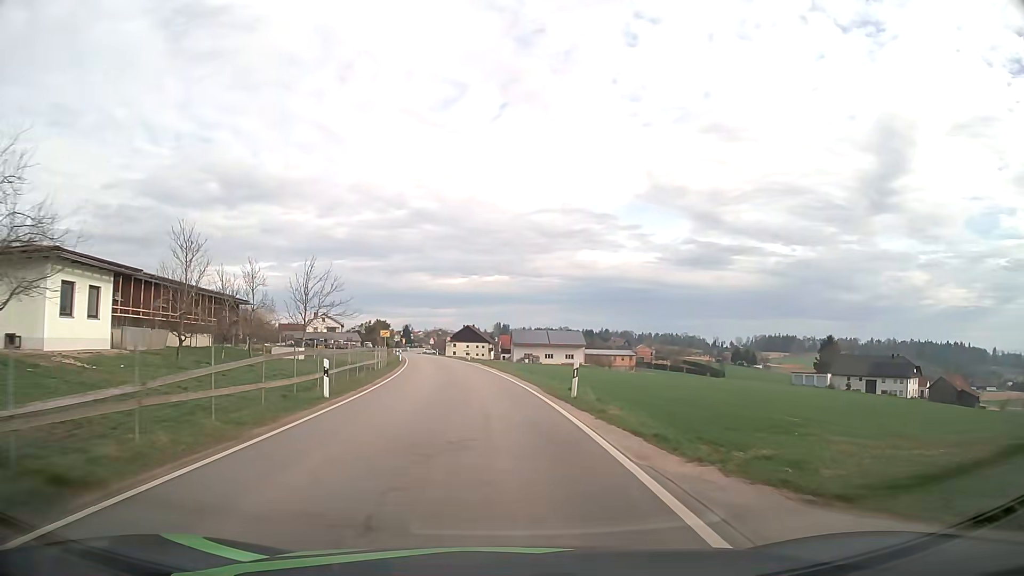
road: tertiary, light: Day
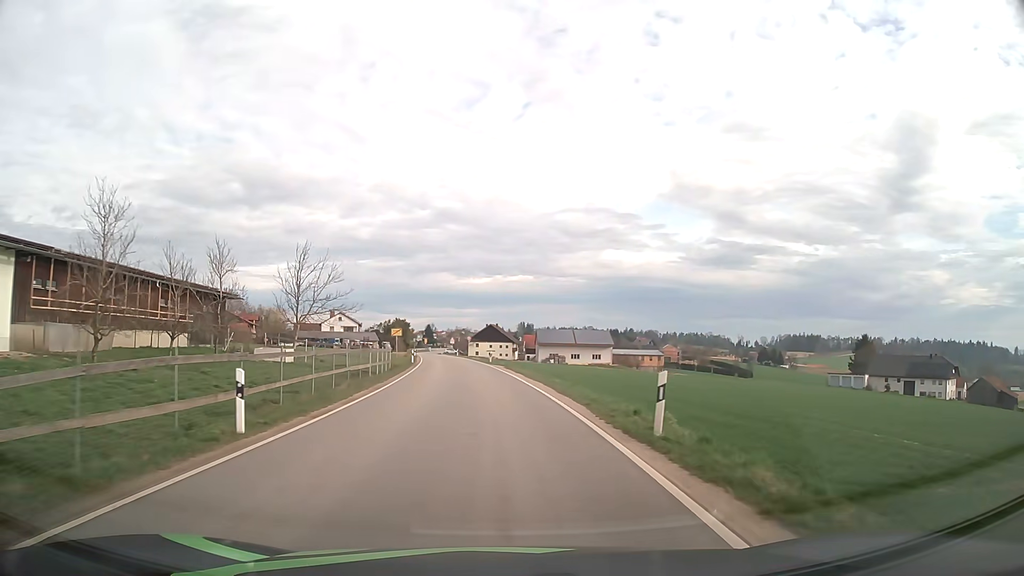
(-0.1, +7.3) m; -2°
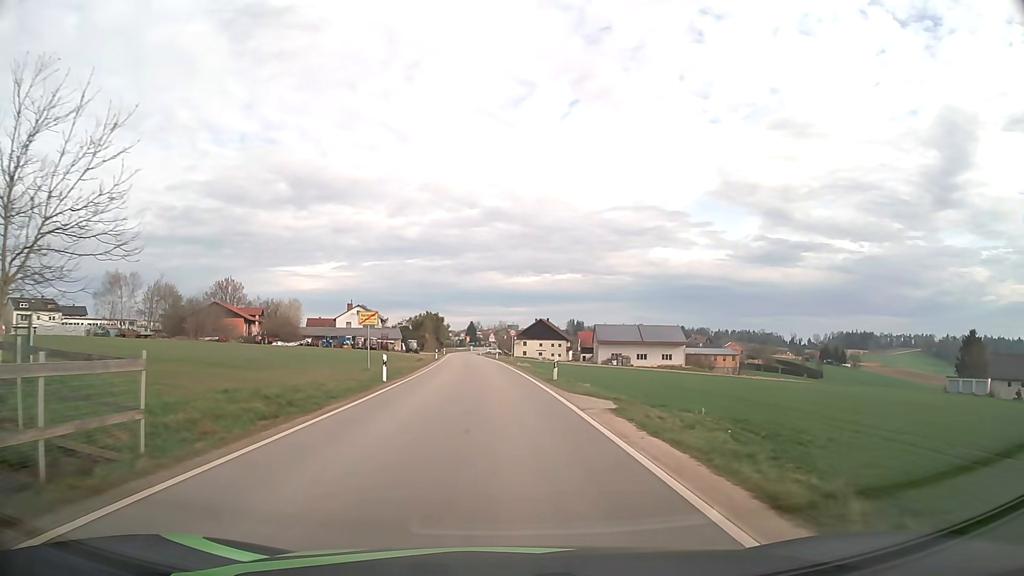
(-1.2, +30.3) m; -4°
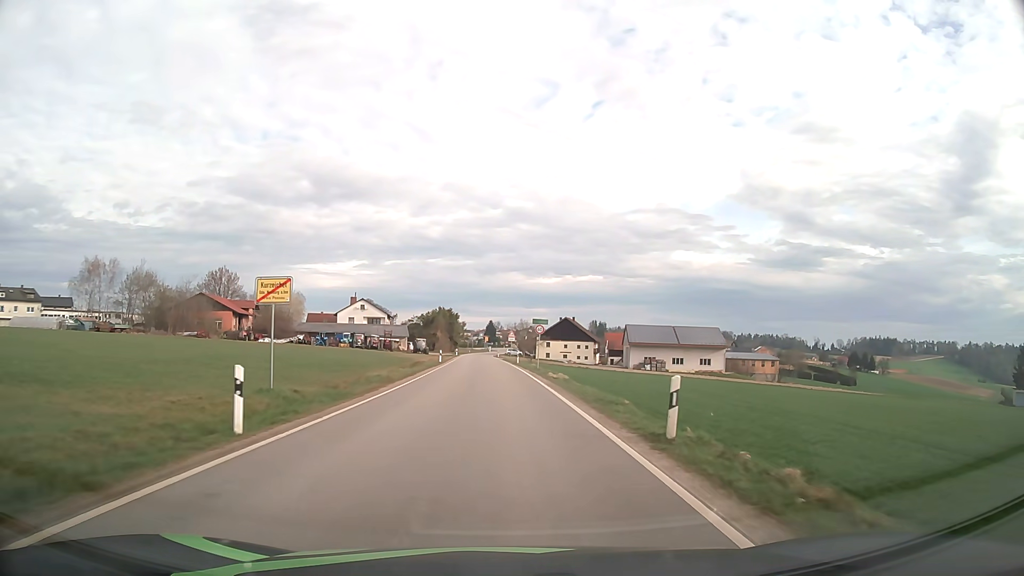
(-0.2, +15.8) m; -2°
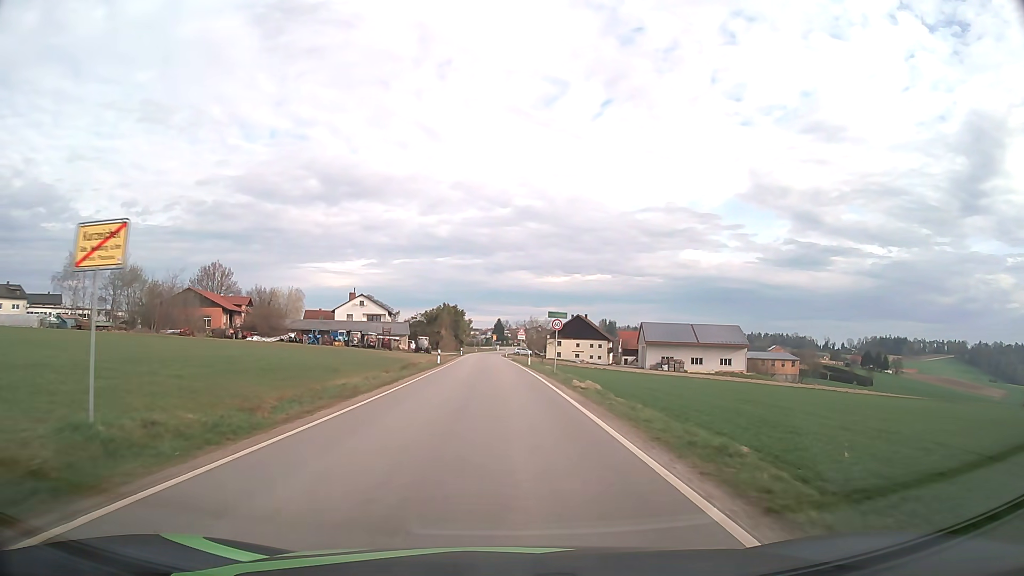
(0.0, +8.2) m; 0°
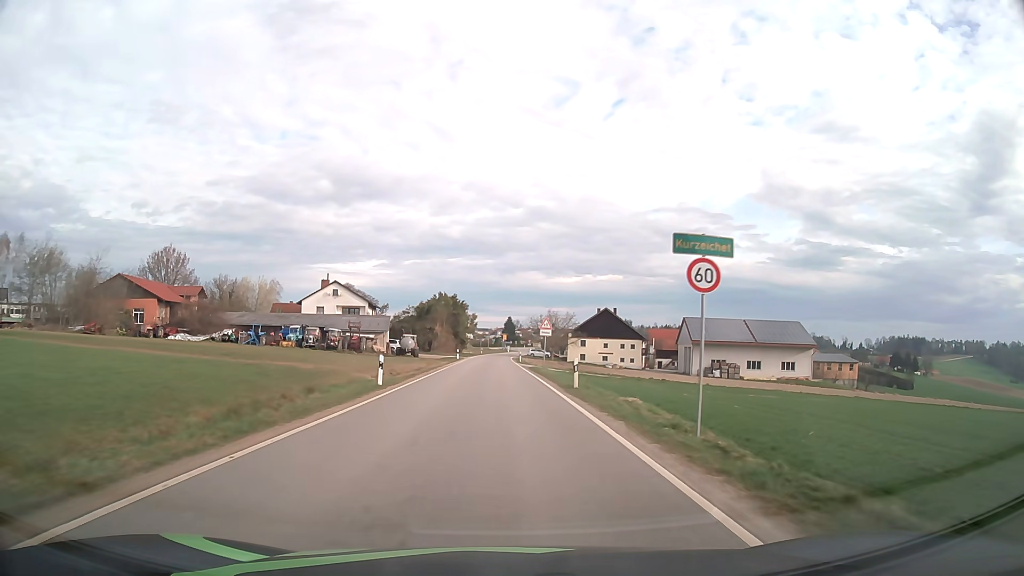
(-0.2, +26.2) m; -1°
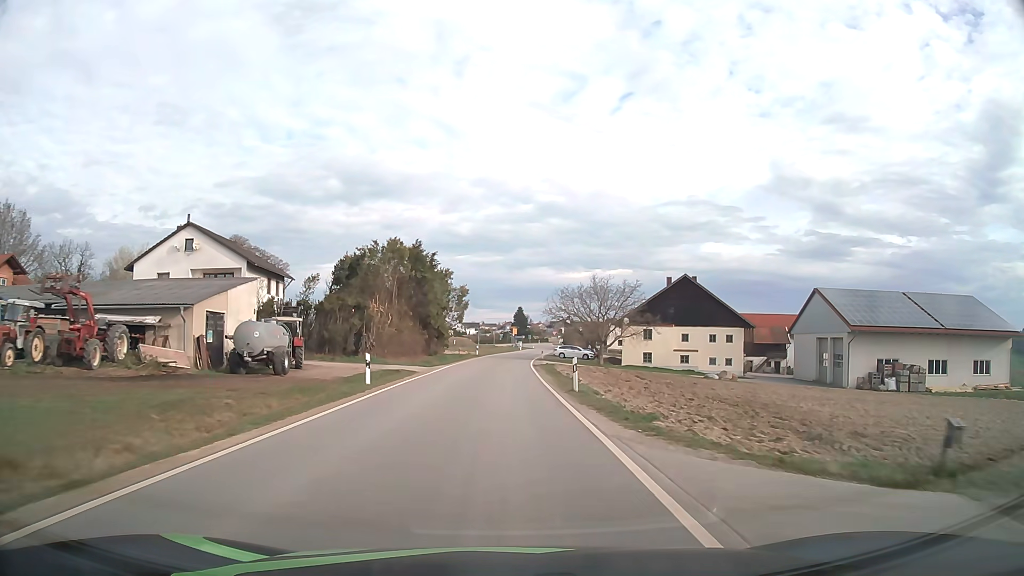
(-0.3, +48.2) m; -1°
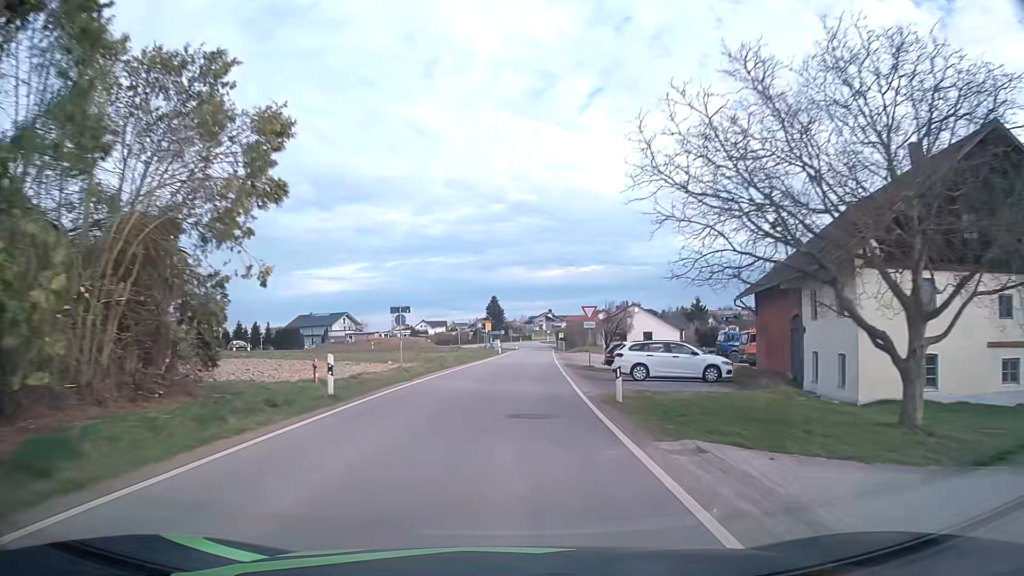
(+0.5, +51.6) m; +2°
(0, +10) (0, +20) (+1, +30) (+1, +40) (+2, +50) (+3, +60) (+3, +70) (+4, +80) (+5, +90) (+5, +100) m
